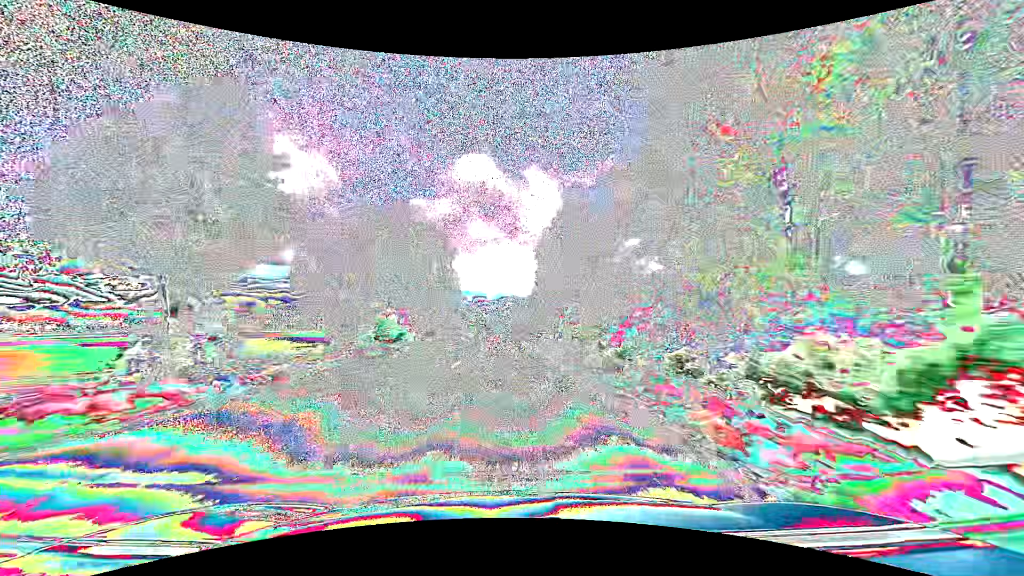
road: primary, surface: asphalt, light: Day
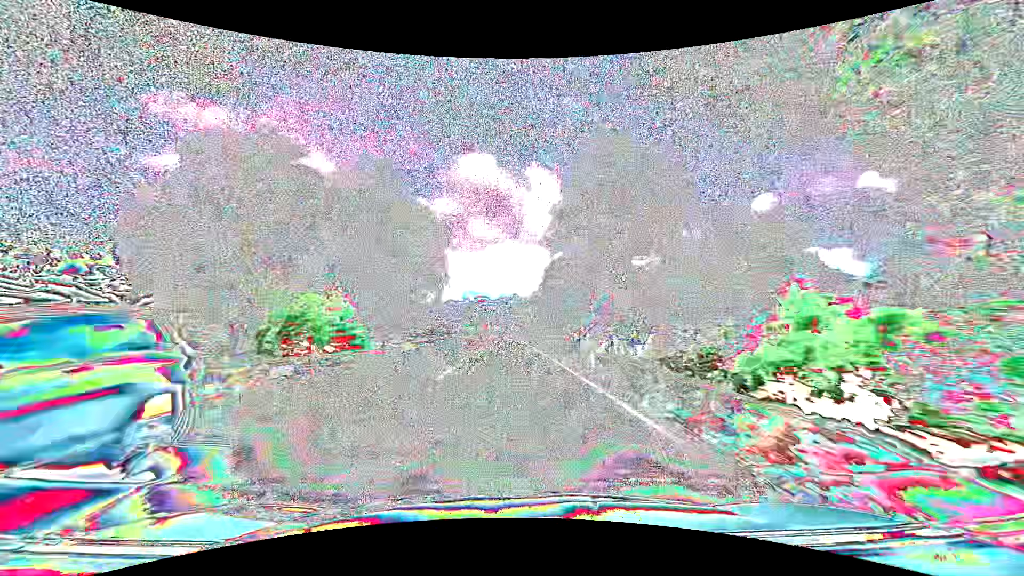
(0.0, +15.8) m; 0°
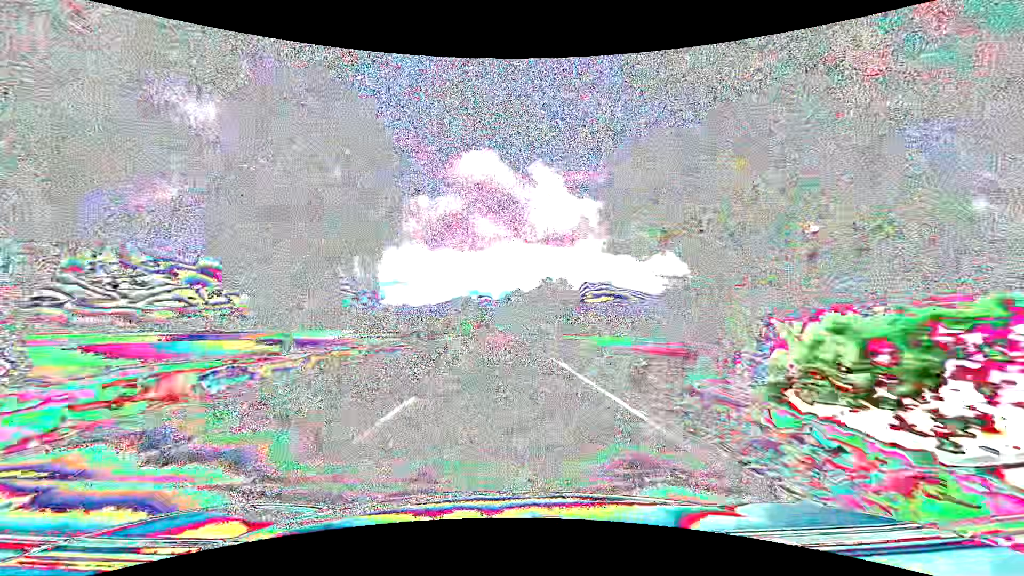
(-0.1, +31.6) m; 0°
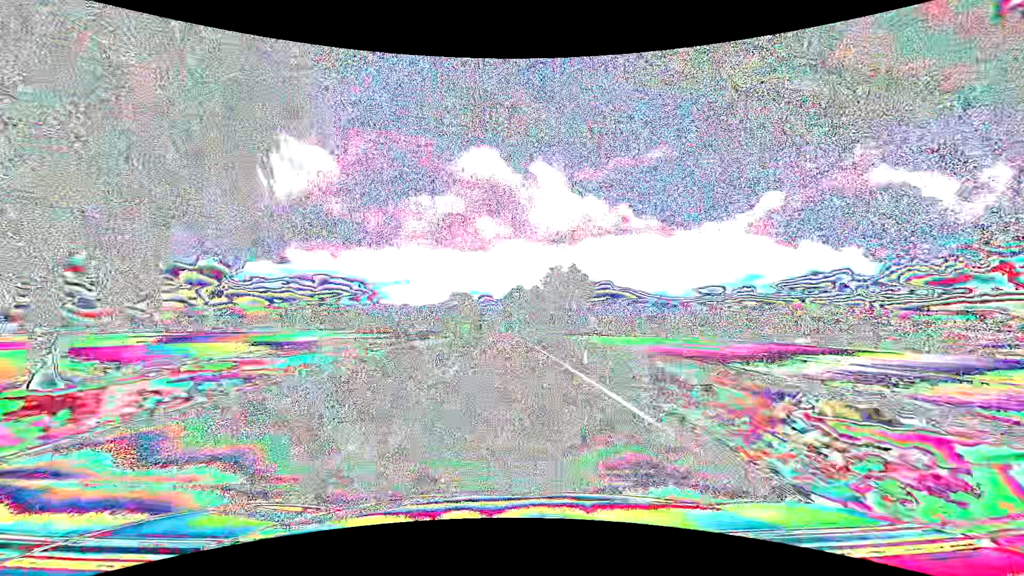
(0.0, +15.8) m; 0°
